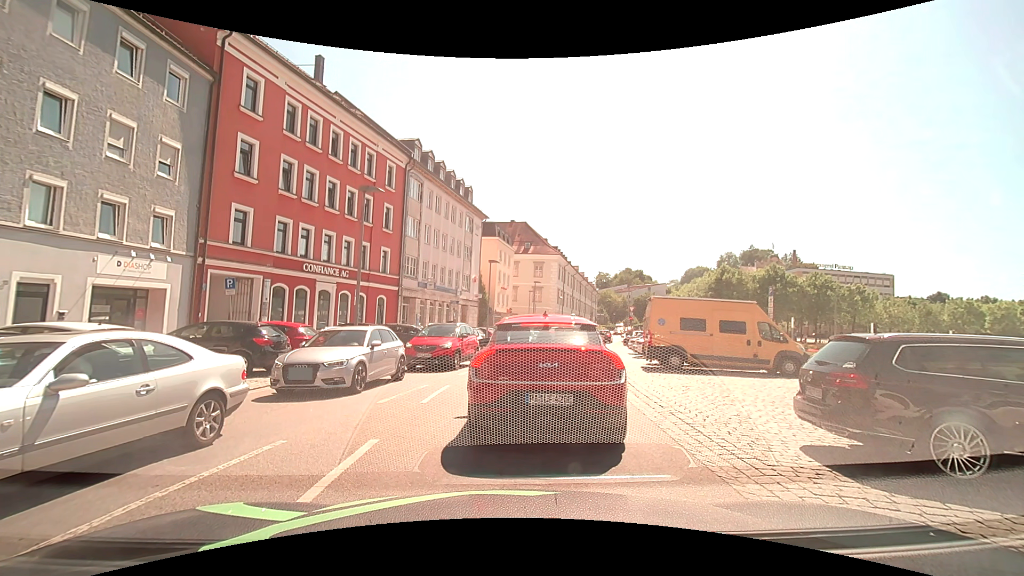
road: tertiary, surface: asphalt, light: Day
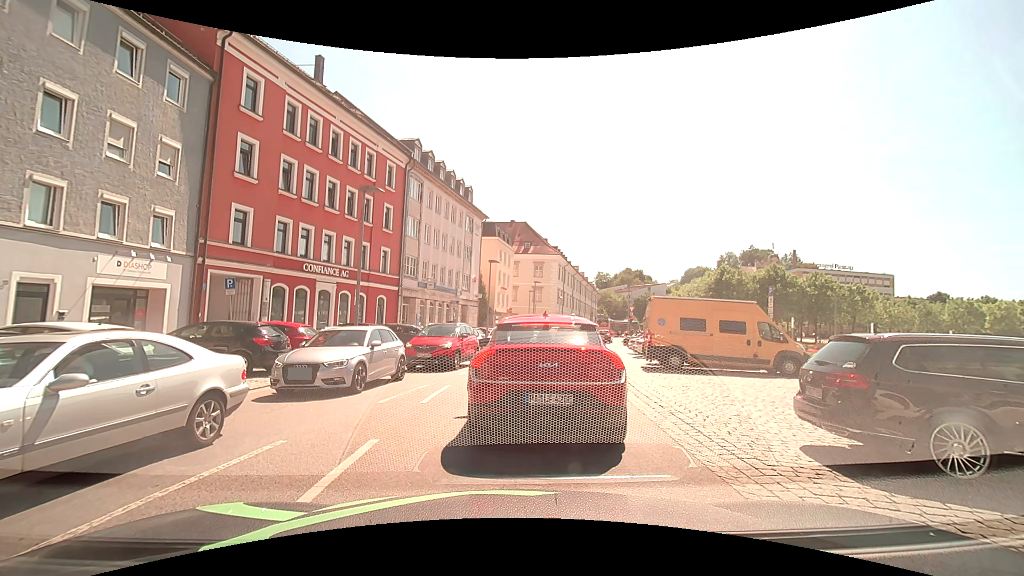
(0.0, 0.0) m; 0°
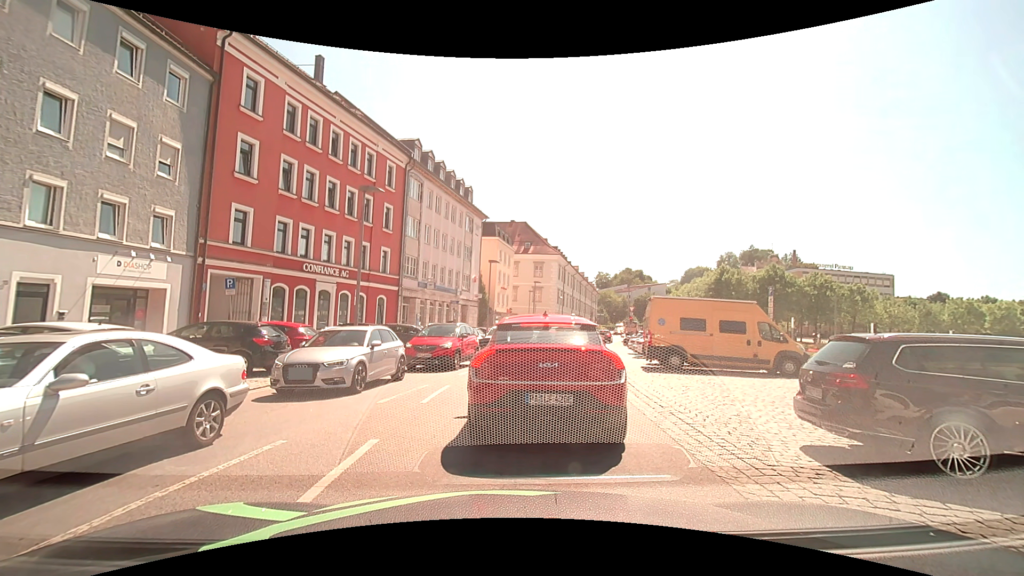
(0.0, 0.0) m; 0°
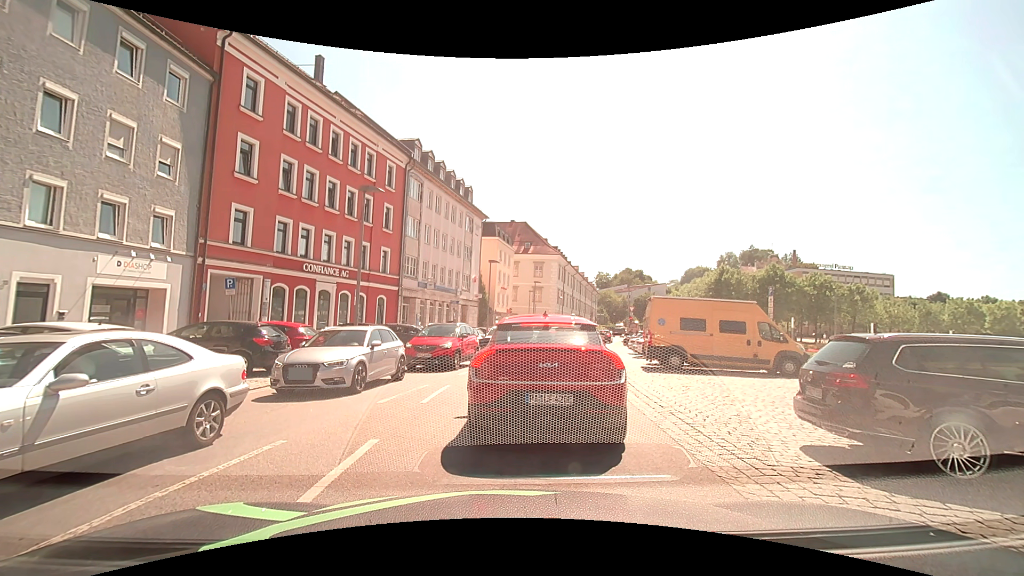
(0.0, 0.0) m; 0°
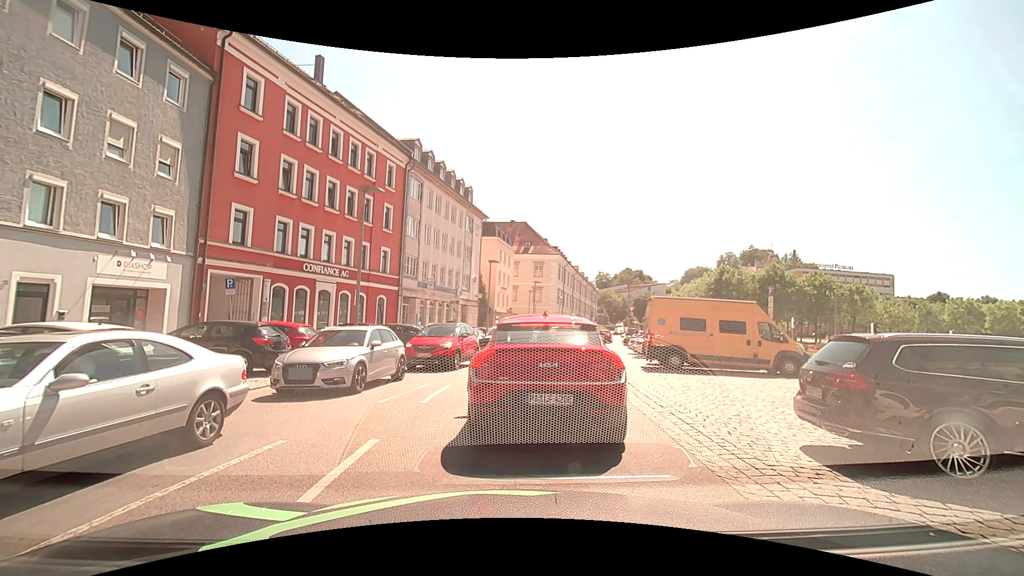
(0.0, 0.0) m; 0°
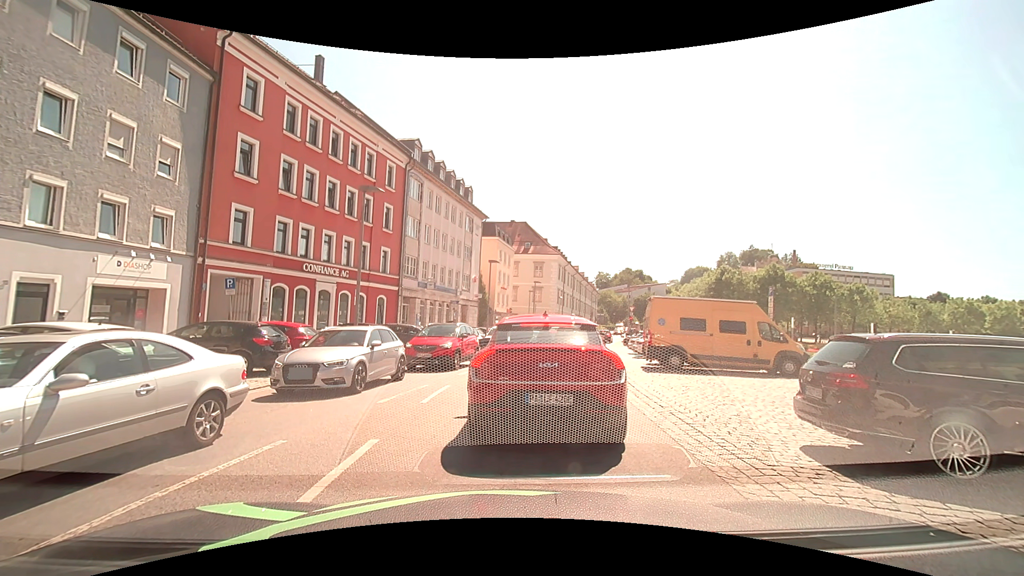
(0.0, 0.0) m; 0°
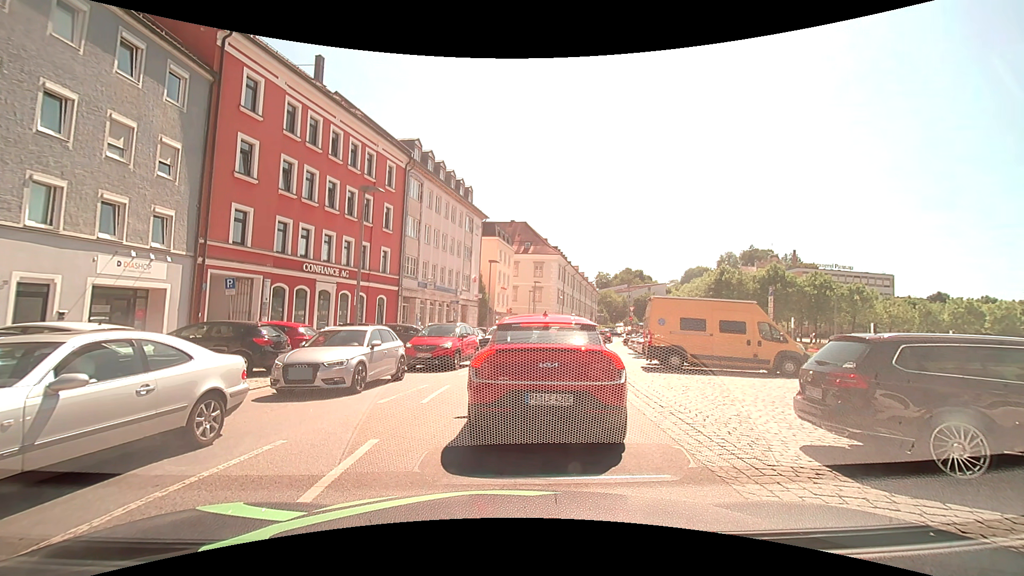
(0.0, 0.0) m; 0°
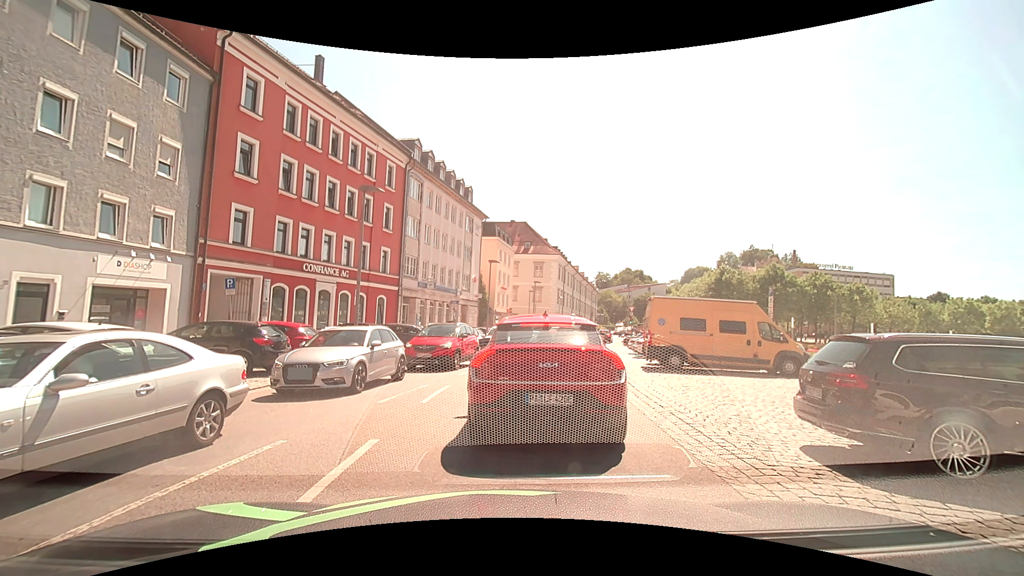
(0.0, 0.0) m; 0°
